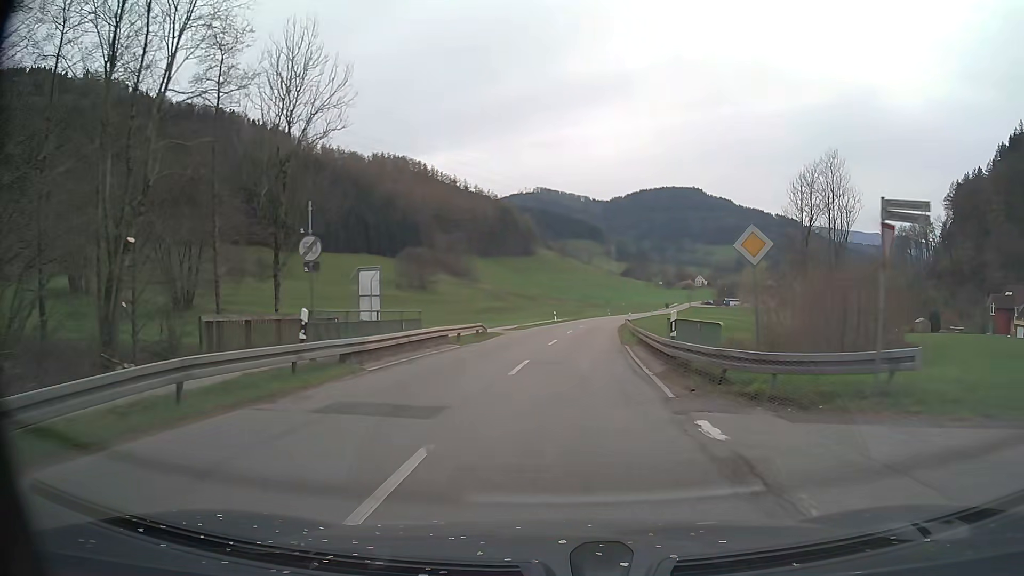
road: secondary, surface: asphalt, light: Day
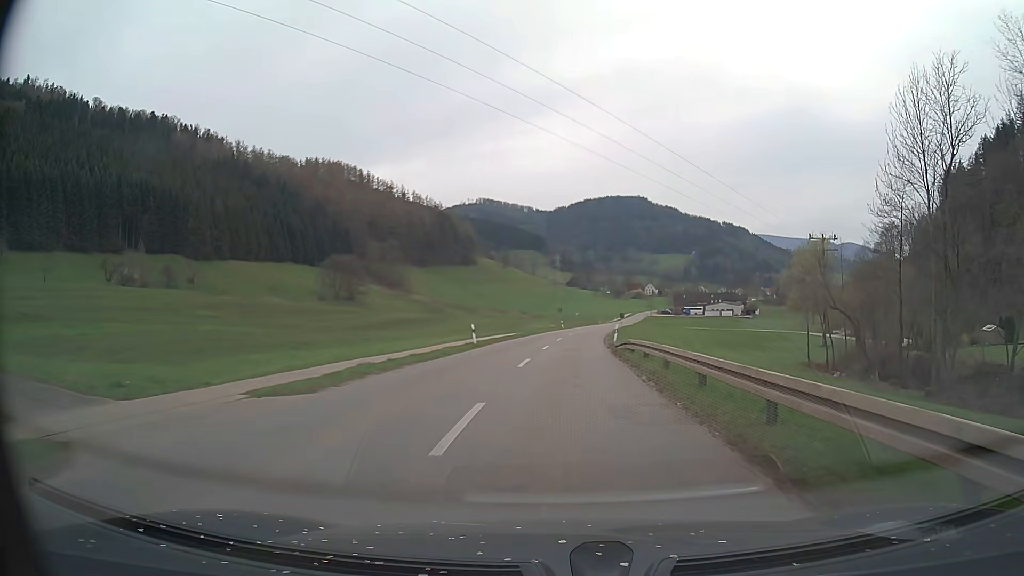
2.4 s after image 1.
(+1.2, +32.7) m; +5°
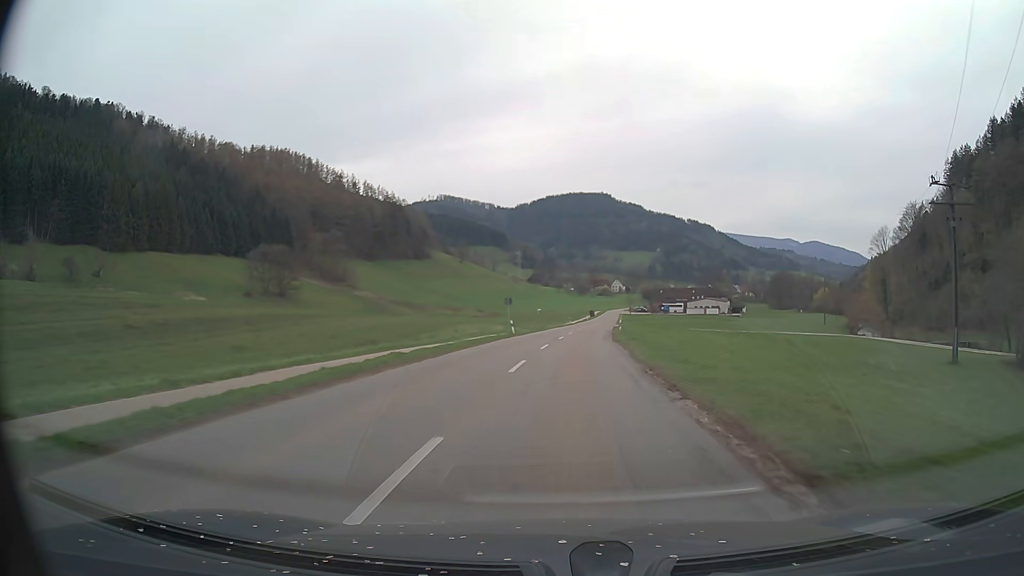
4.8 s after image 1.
(+1.3, +39.5) m; +3°
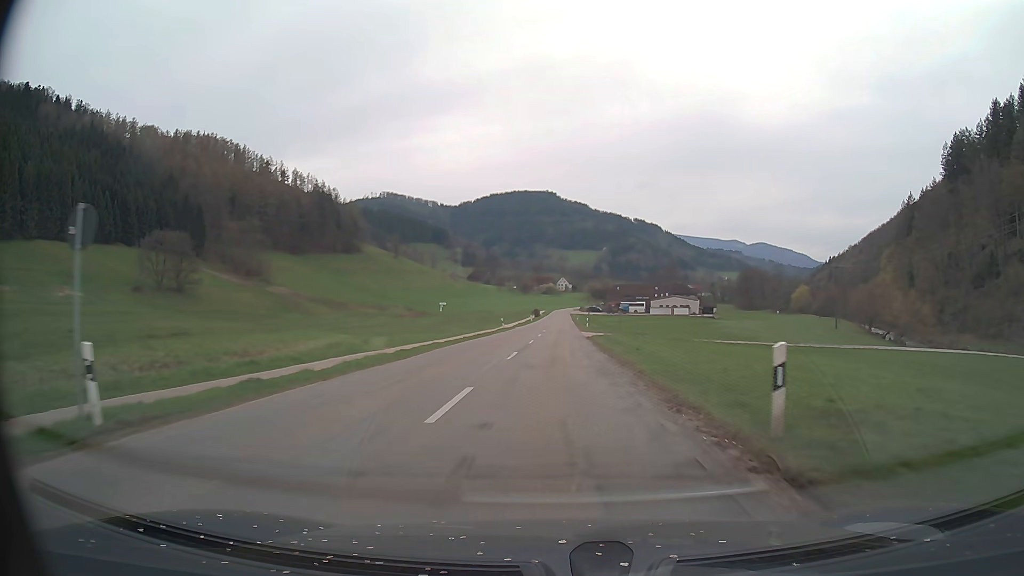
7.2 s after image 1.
(+2.0, +41.6) m; +5°
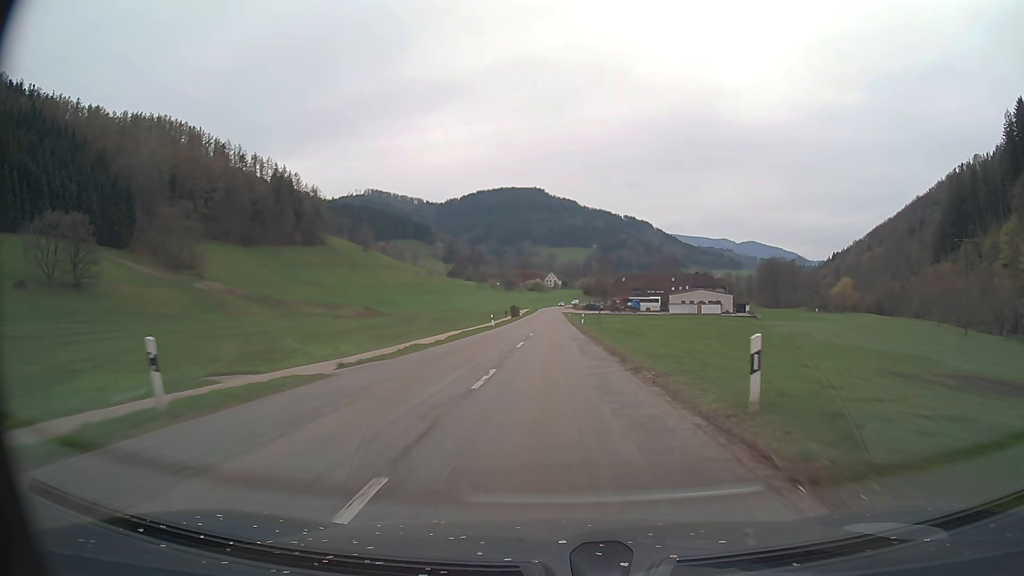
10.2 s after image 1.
(+0.5, +54.1) m; +1°
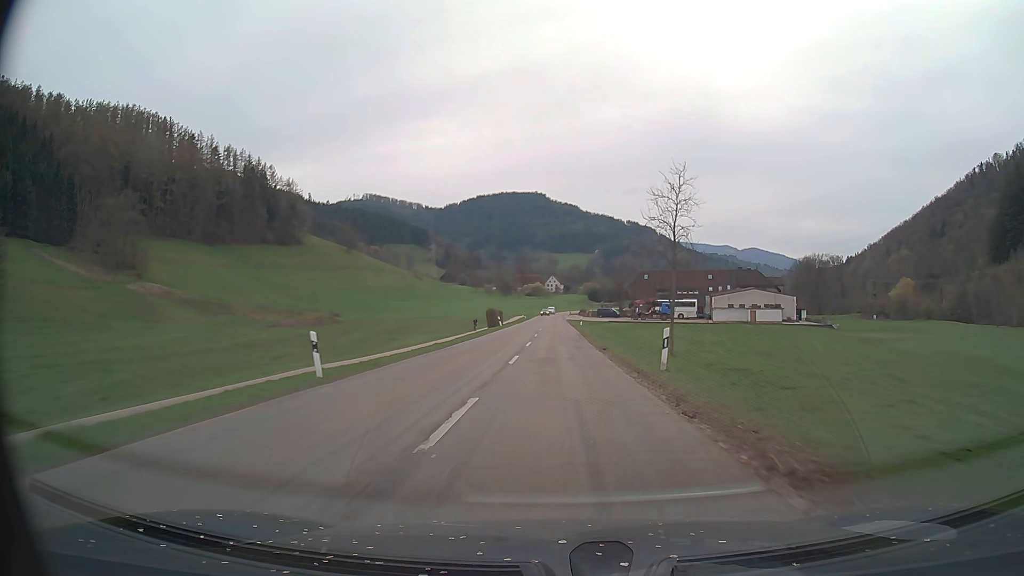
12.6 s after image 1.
(+0.1, +43.1) m; 0°
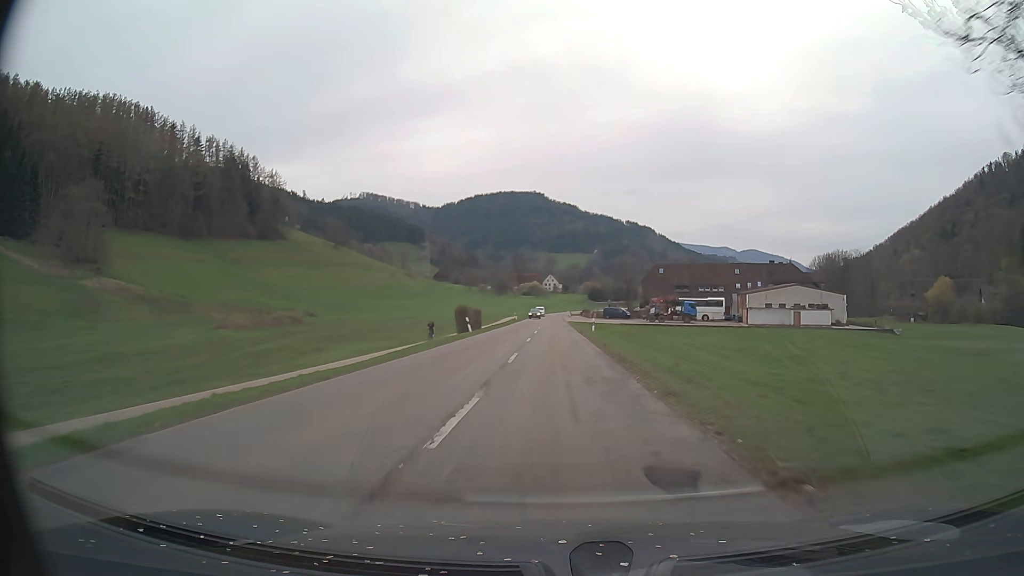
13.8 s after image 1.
(0.0, +22.6) m; 0°
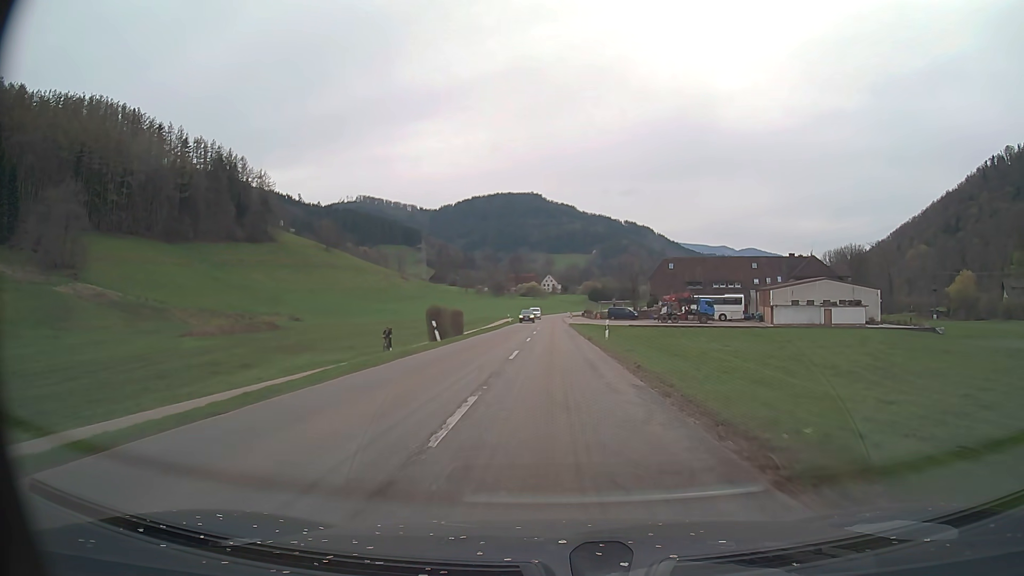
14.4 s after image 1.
(0.0, +11.6) m; 0°
(0, +10) (0, +20) (0, +30) (0, +40) (0, +50) (0, +60) (0, +70) (0, +80) (-1, +90) (-1, +100) m
